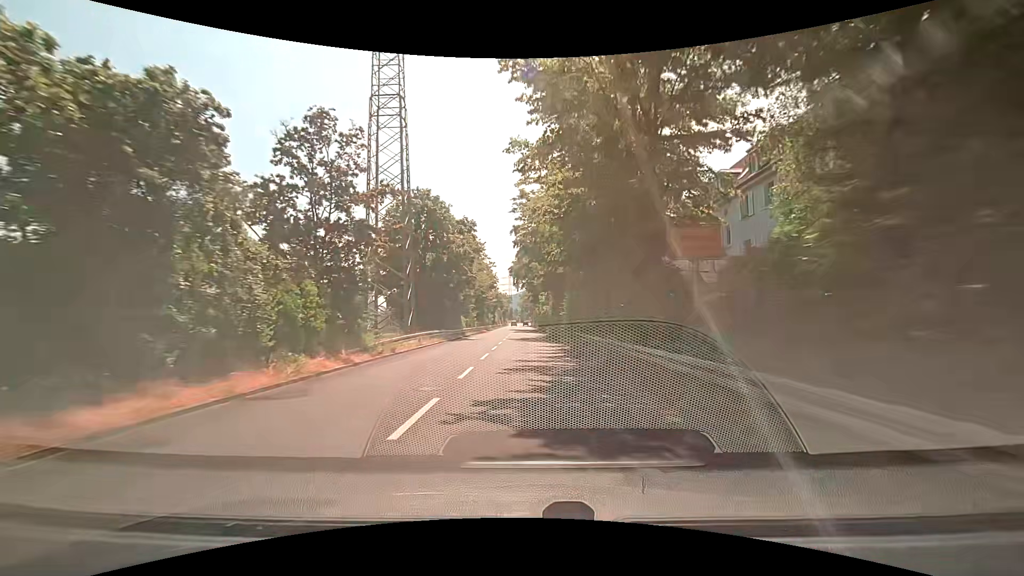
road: trunk_link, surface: asphalt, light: Day
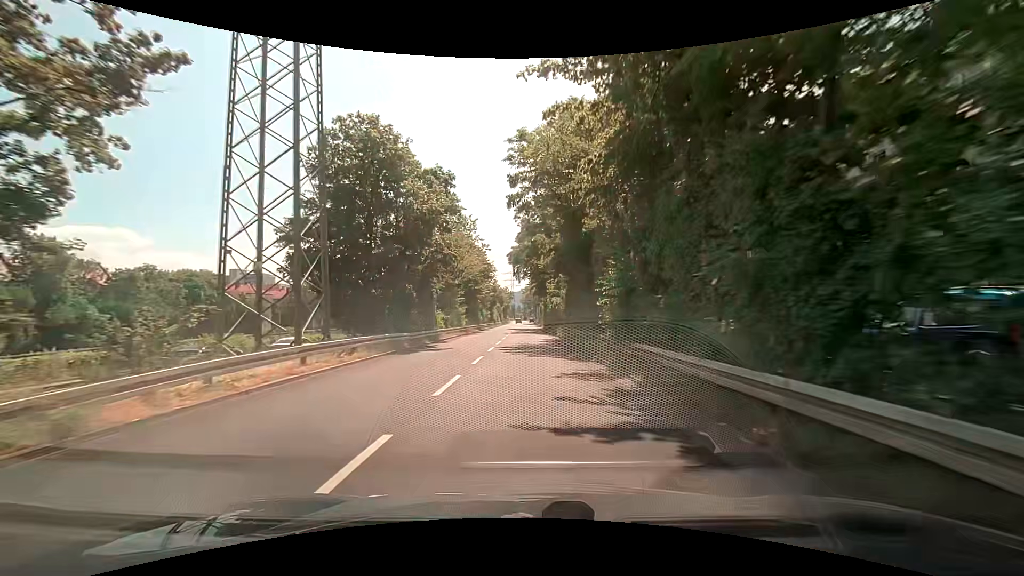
(0.0, +14.9) m; 0°
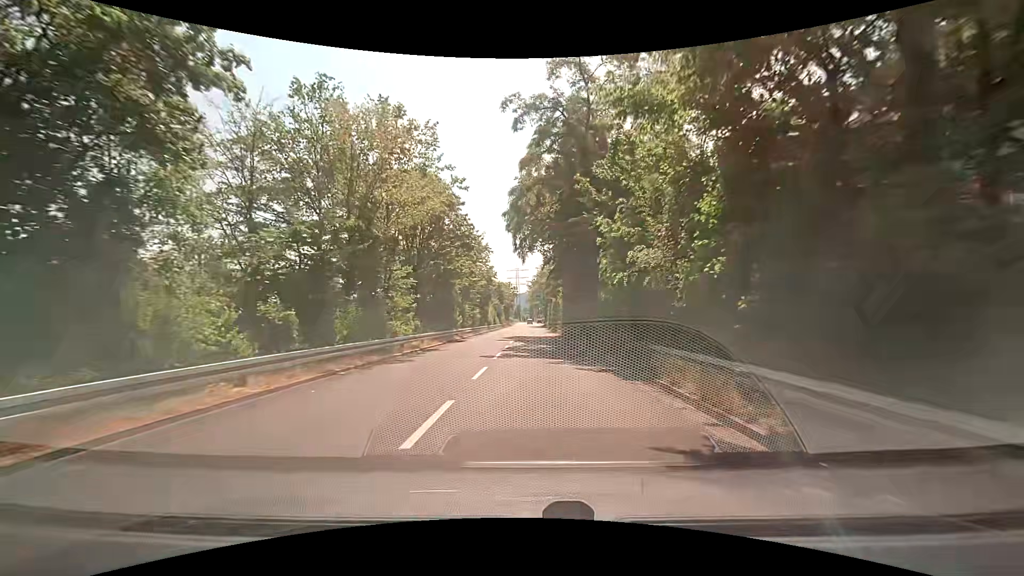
(-0.5, +27.6) m; -1°
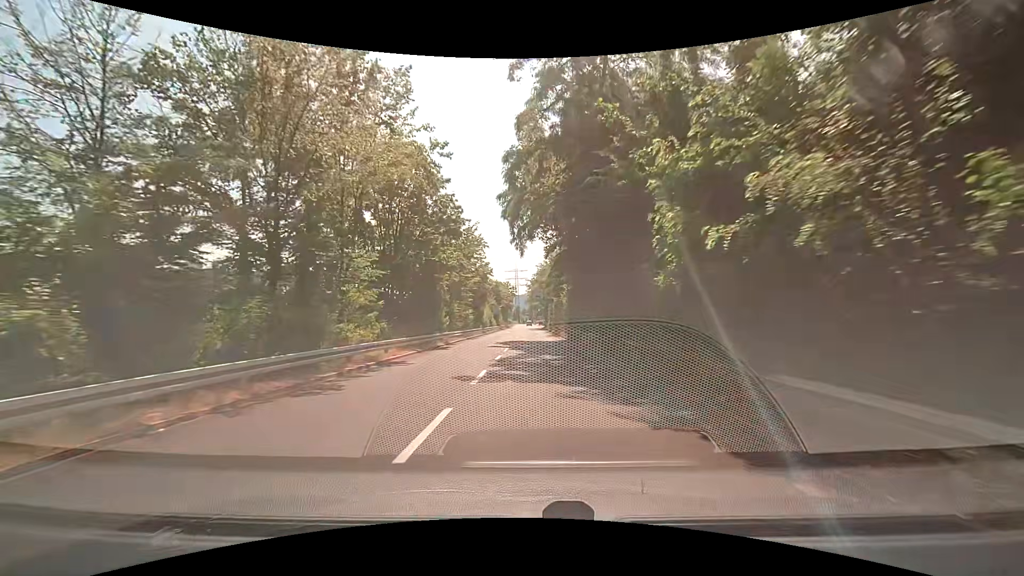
(0.0, +6.5) m; 0°
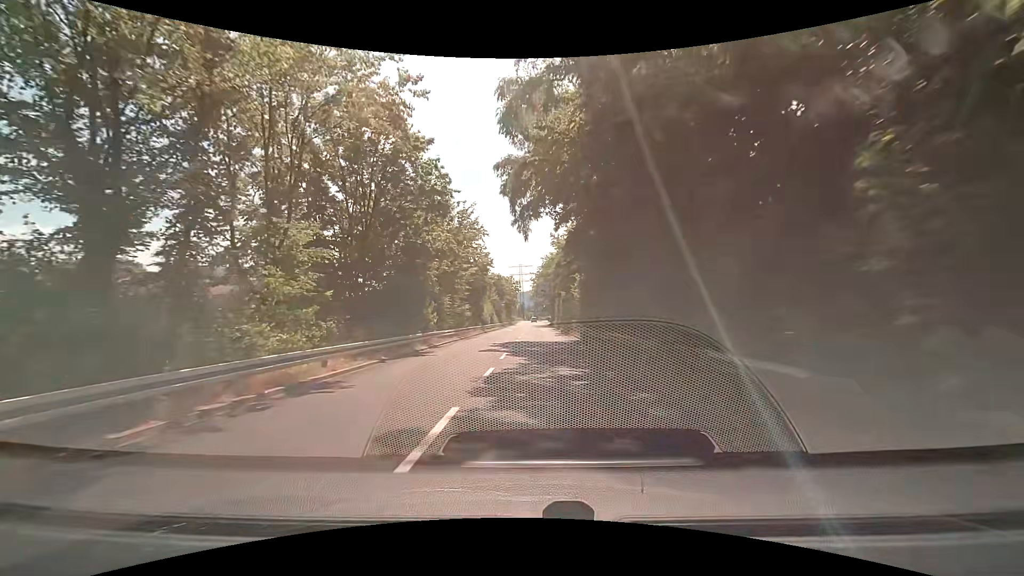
(-0.1, +6.4) m; 0°
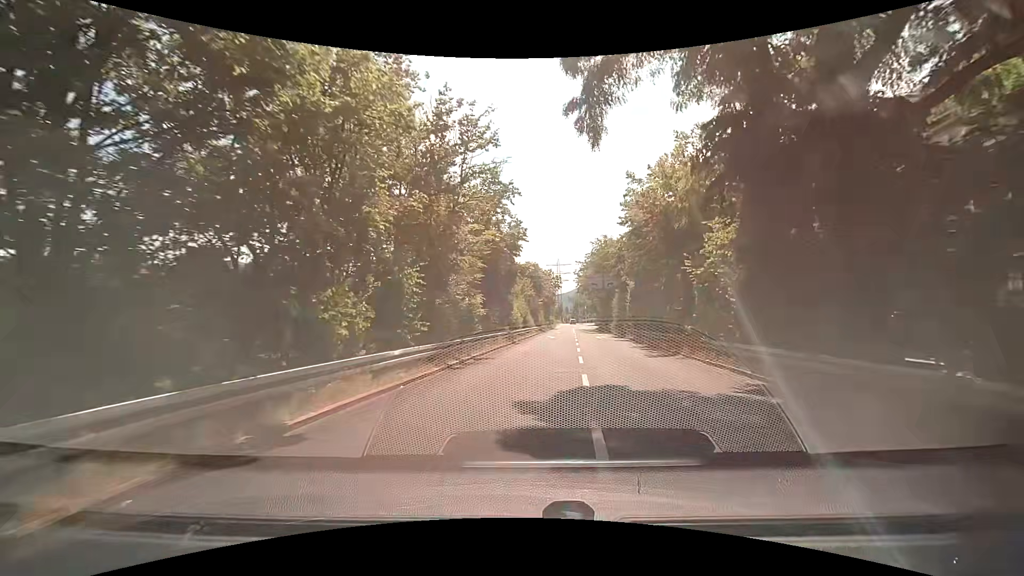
(-1.3, +18.9) m; -5°
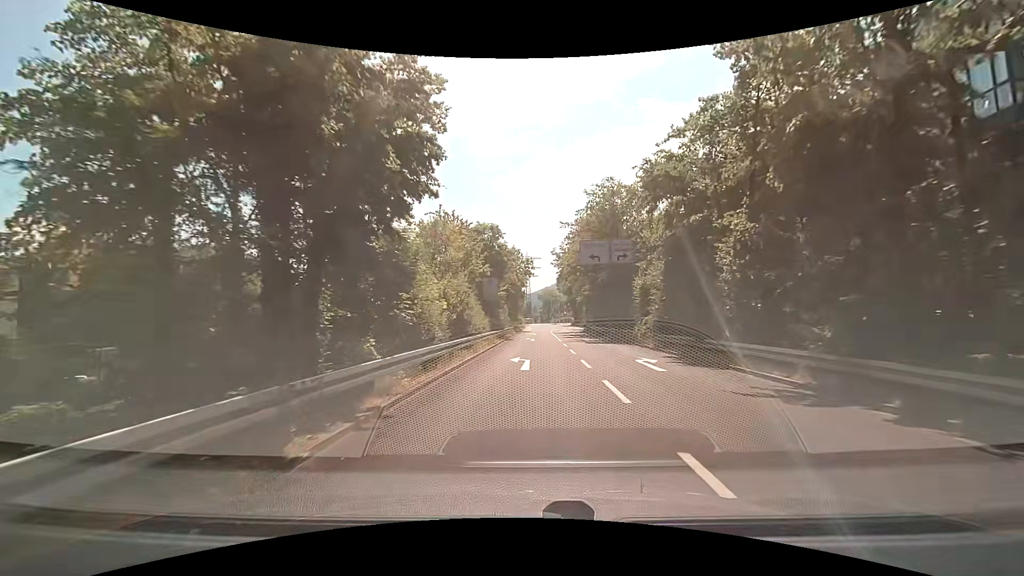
(+1.0, +25.7) m; +3°
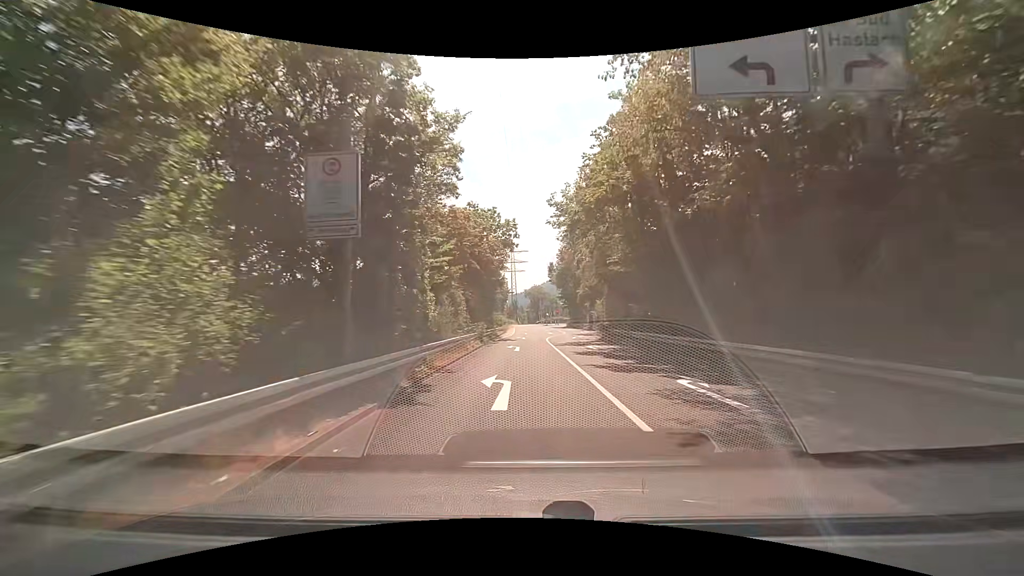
(+0.7, +26.2) m; +2°
(0, +10) (0, +20) (0, +30) (0, +40) (0, +50) (+1, +60) (+1, +70) (+2, +80) (+2, +90) (+2, +100) m
